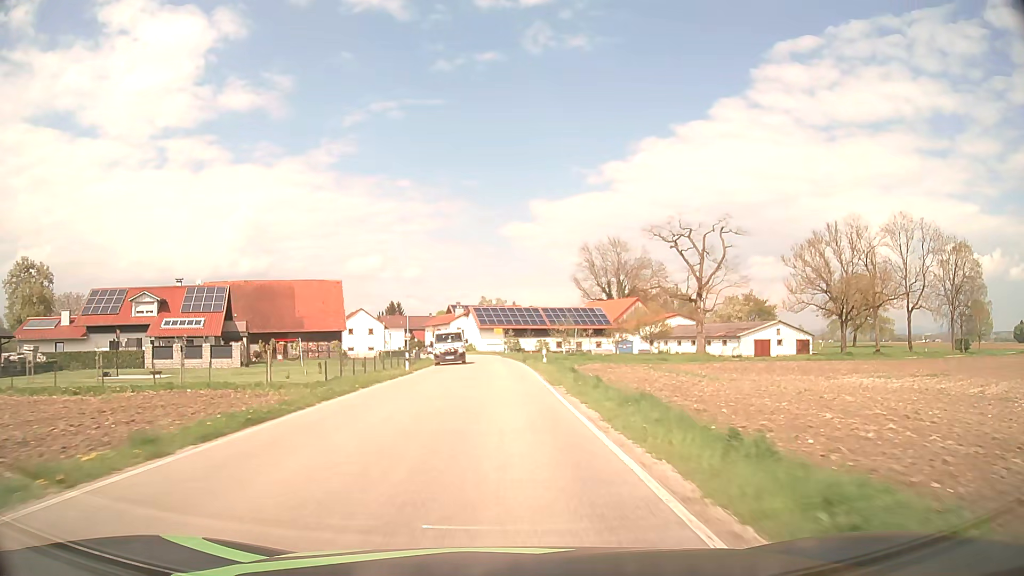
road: secondary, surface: asphalt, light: Day
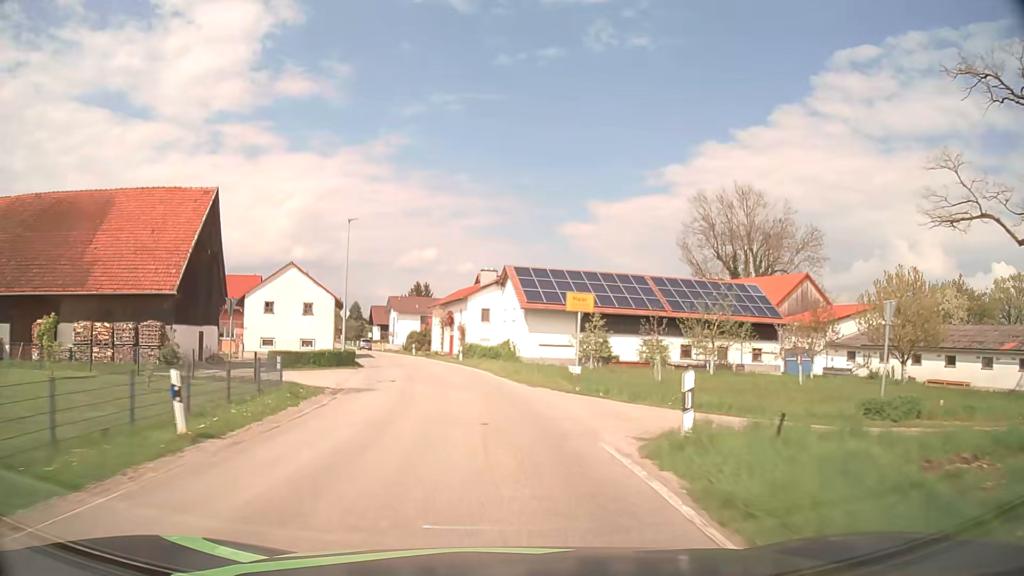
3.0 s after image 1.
(-1.3, +53.8) m; -4°
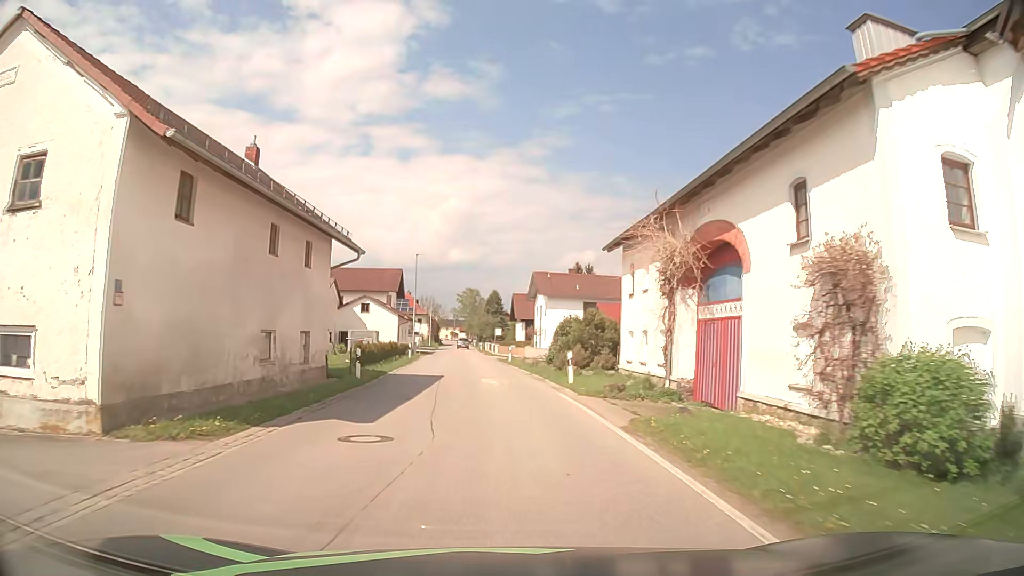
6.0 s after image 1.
(-5.6, +44.7) m; -13°
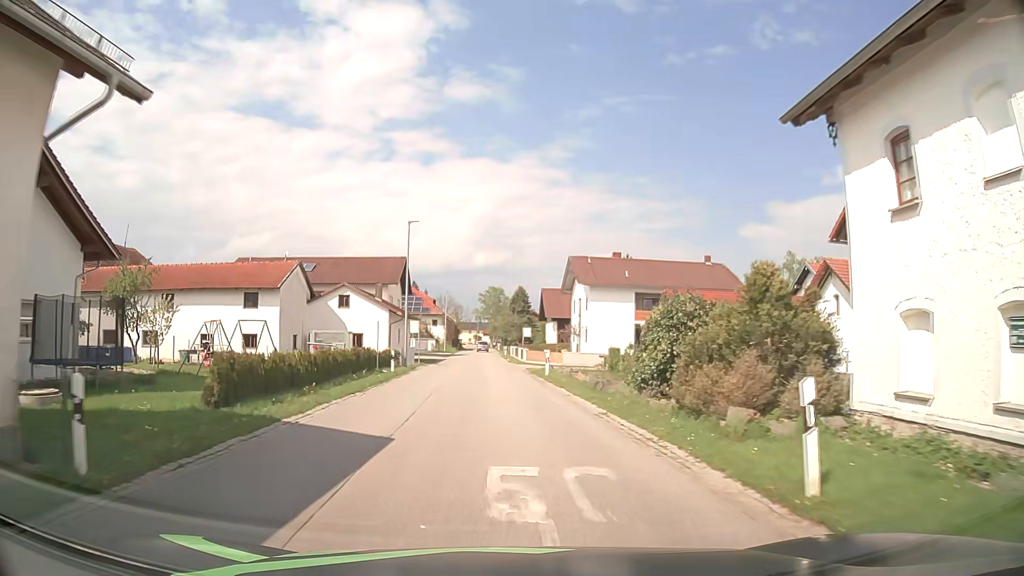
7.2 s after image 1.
(-0.3, +16.4) m; -2°
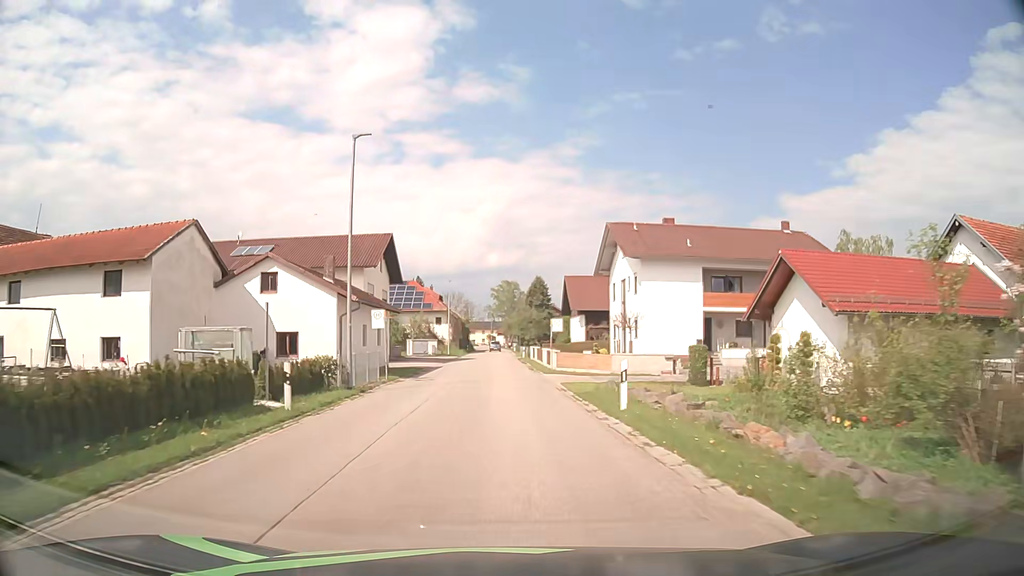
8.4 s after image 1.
(-0.1, +16.5) m; -1°
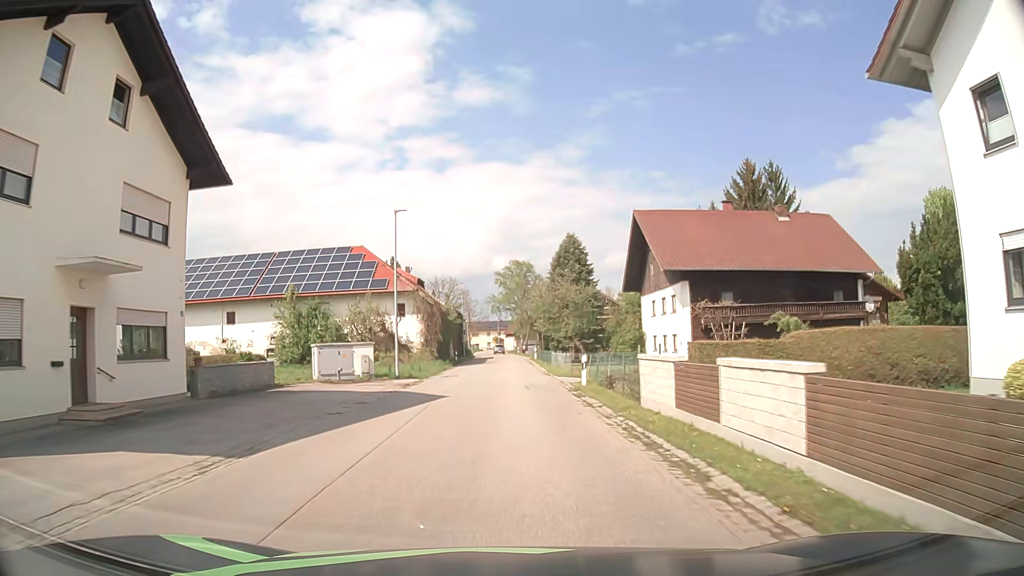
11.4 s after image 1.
(-0.6, +40.6) m; -1°
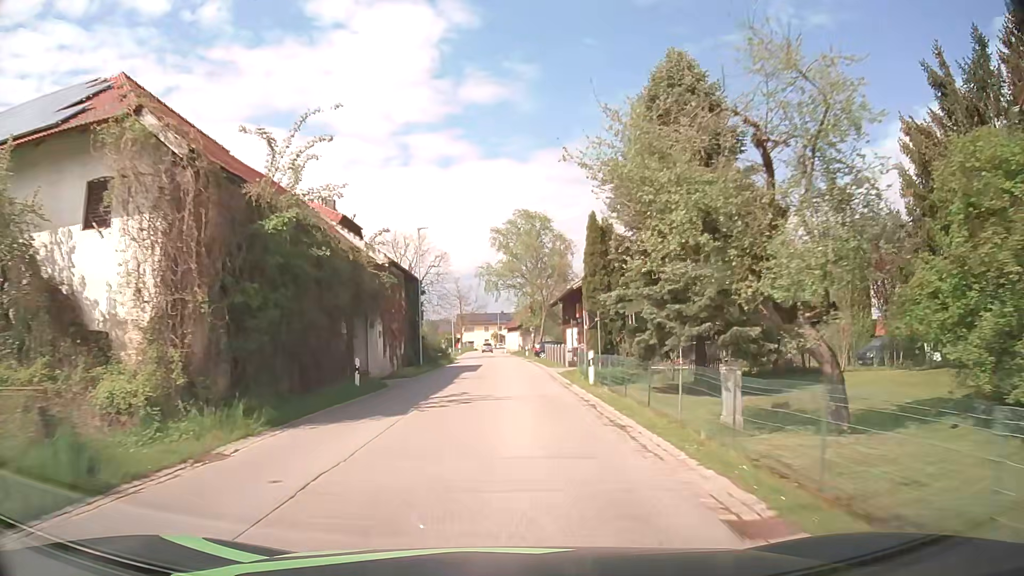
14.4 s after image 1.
(+0.2, +39.8) m; 0°
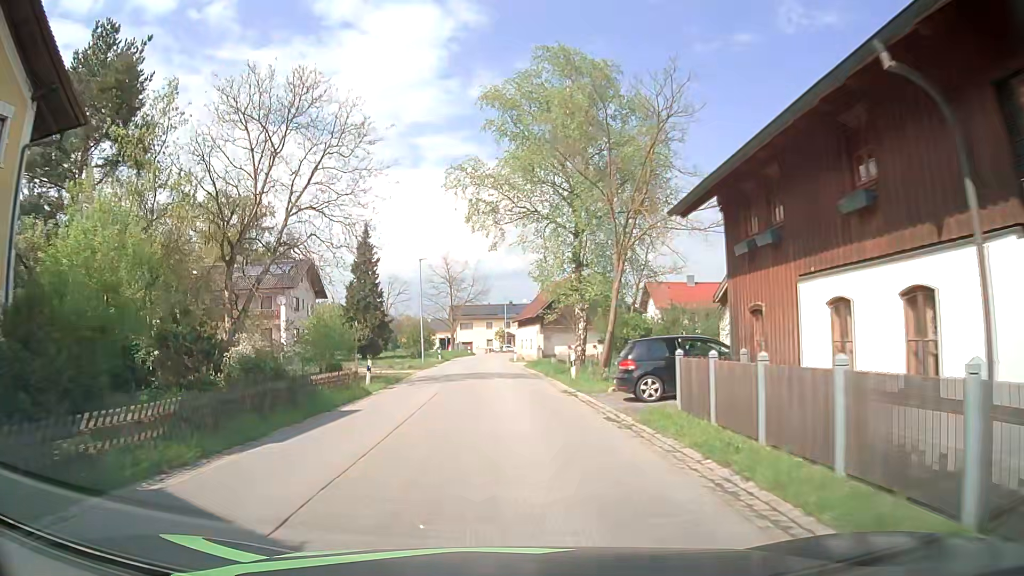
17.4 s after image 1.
(-0.1, +39.6) m; -1°
(0, +10) (0, +20) (-1, +30) (-1, +40) (-2, +50) (-2, +60) (-2, +70) (-1, +80) (+1, +90) (+6, +99) m
